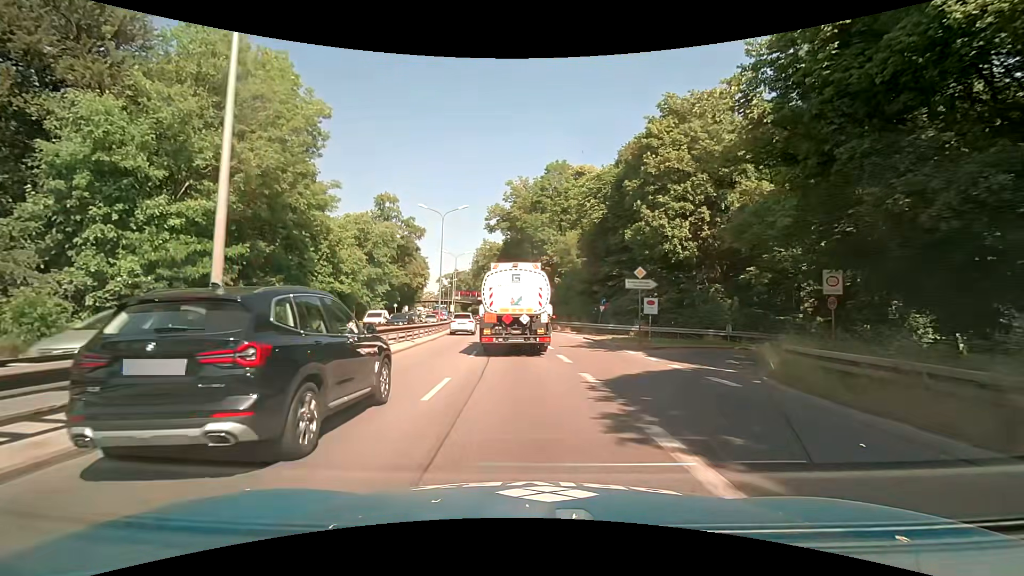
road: trunk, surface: asphalt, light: Day
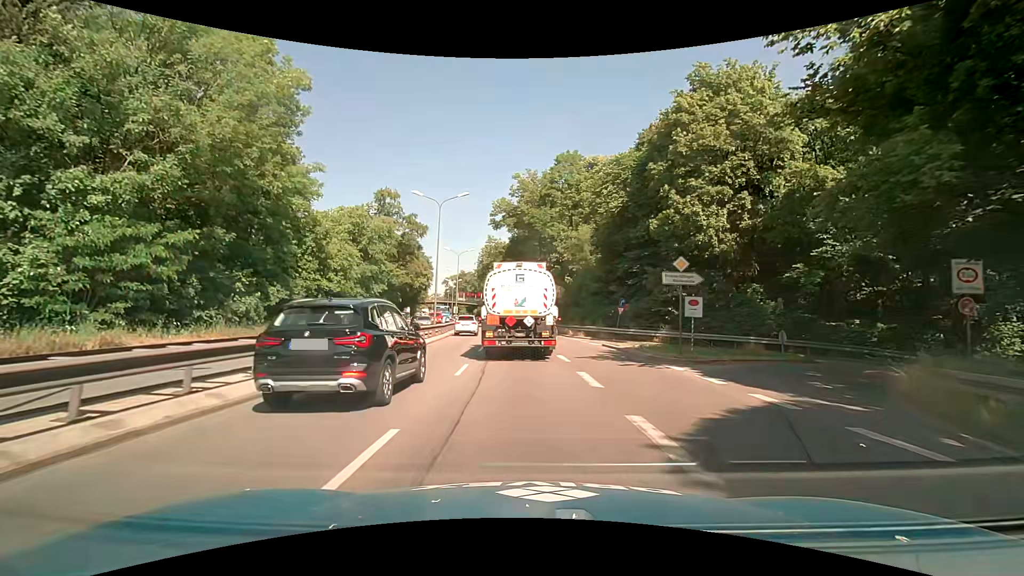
(0.0, +5.0) m; -1°
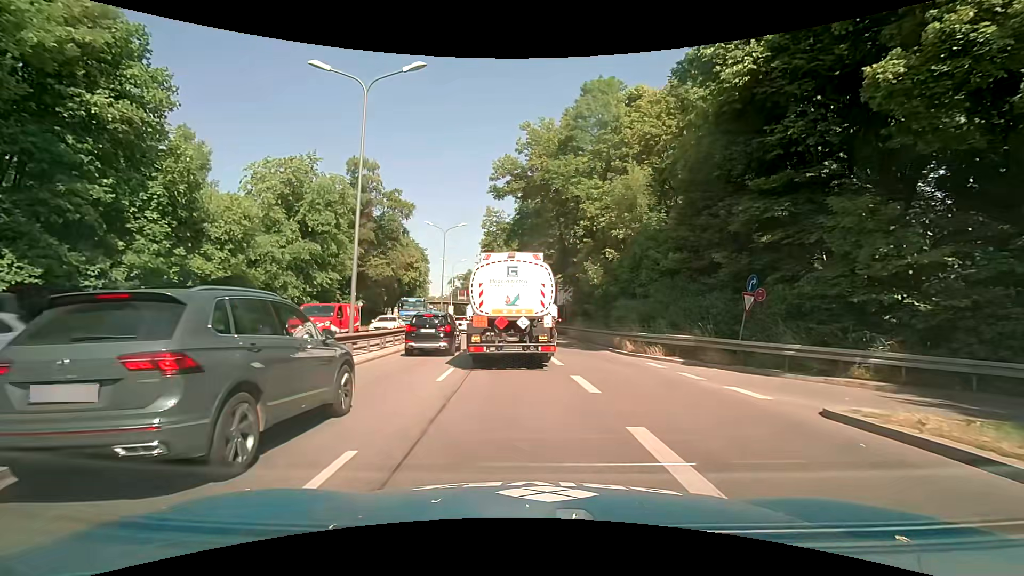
(-0.2, +18.9) m; -1°
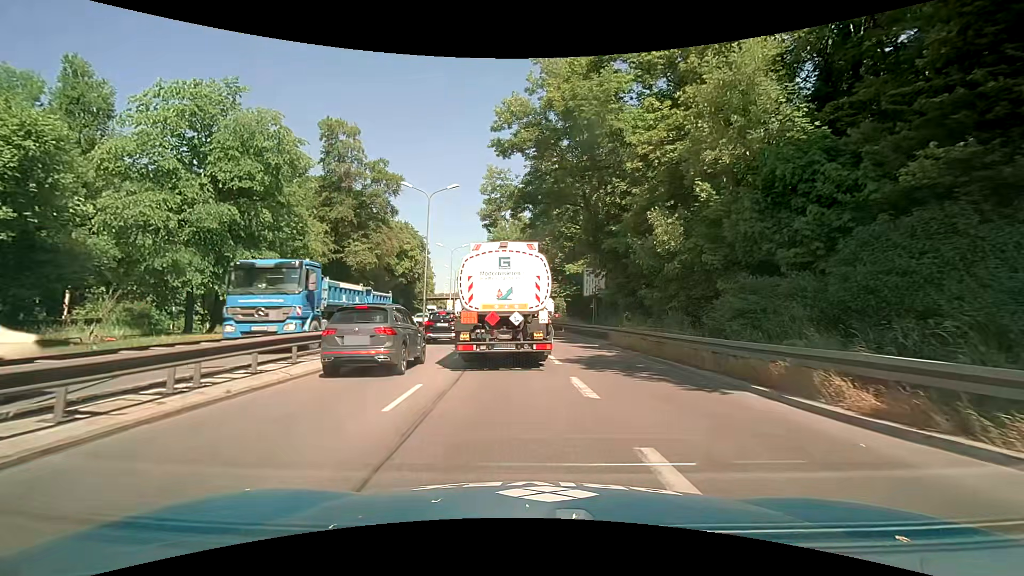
(-0.1, +13.1) m; -1°
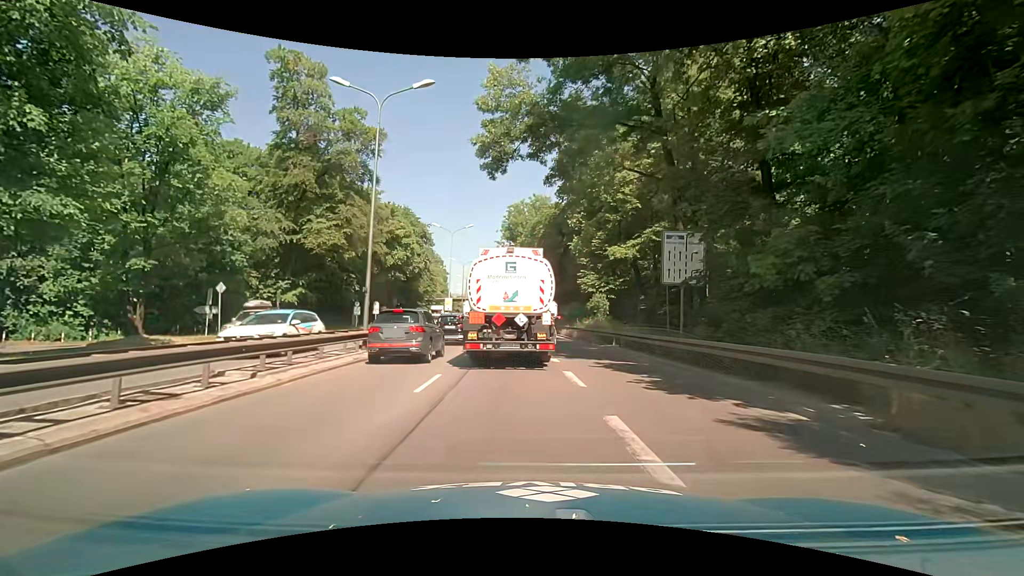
(-0.3, +16.1) m; -1°
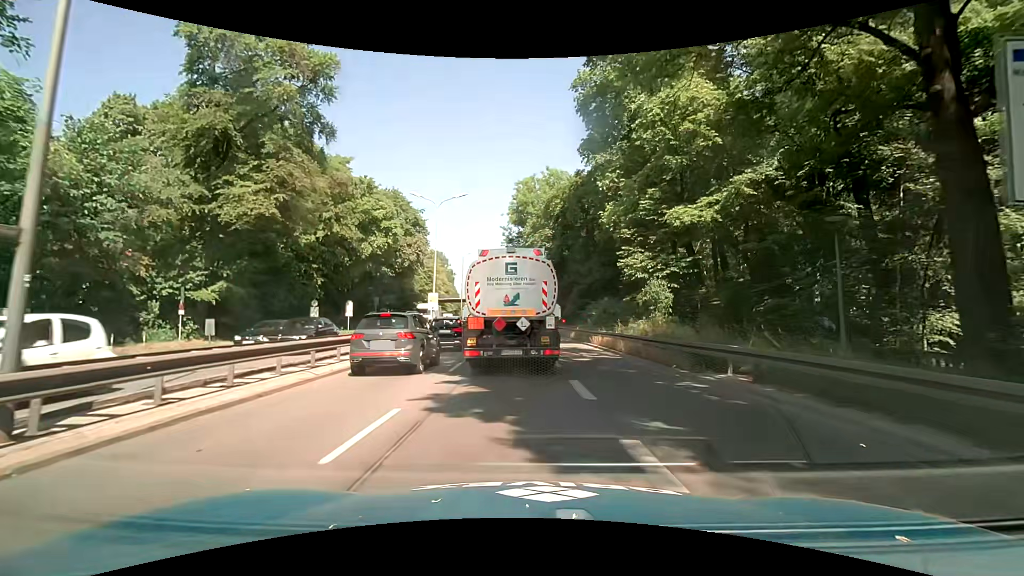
(-0.4, +13.5) m; -4°
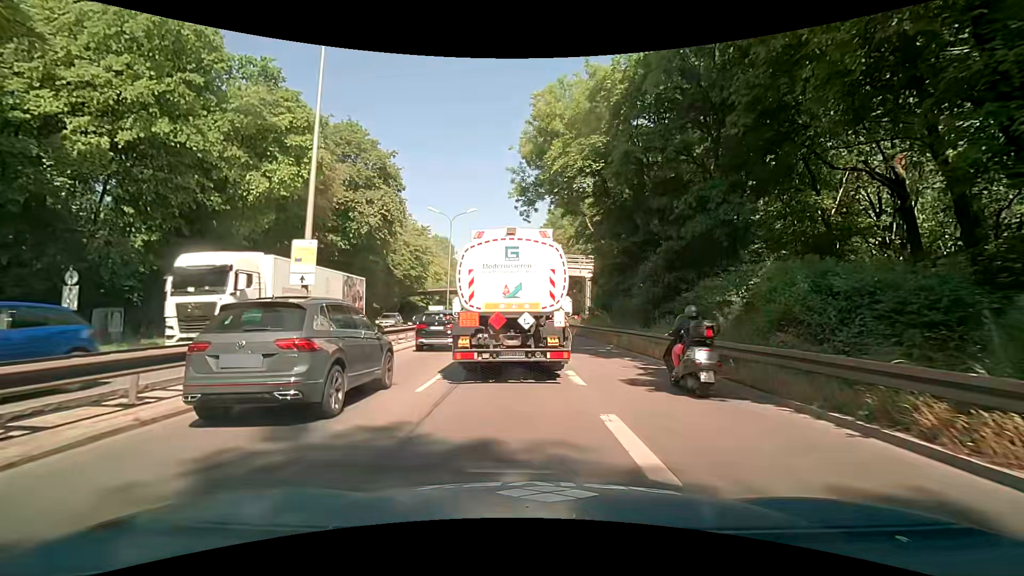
(+0.3, +22.6) m; -1°
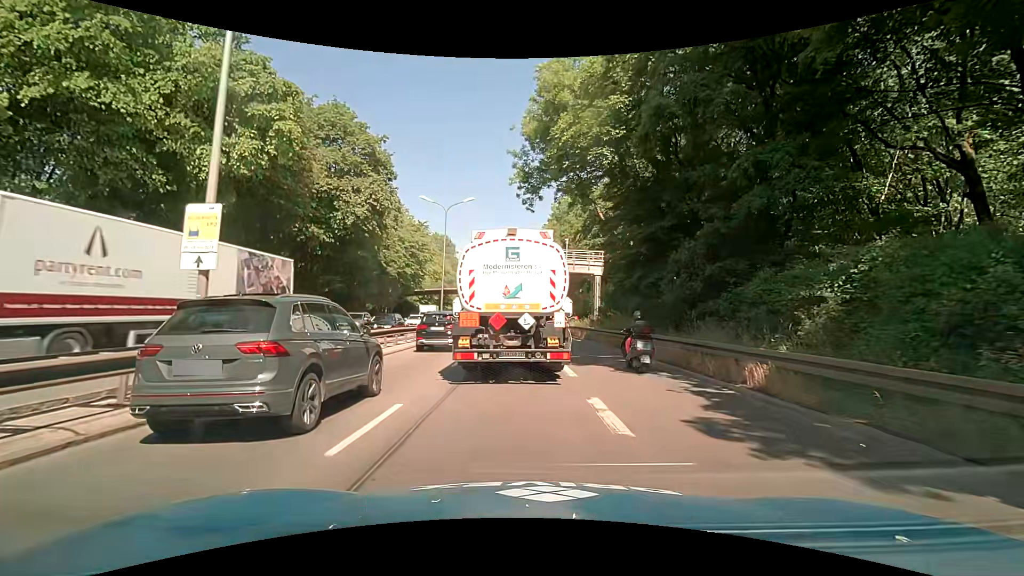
(0.0, +4.3) m; 0°
(0, +10) (0, +20) (0, +30) (-1, +40) (-1, +50) (-2, +60) (-2, +70) (-3, +80) (-3, +90) (-4, +100) m
